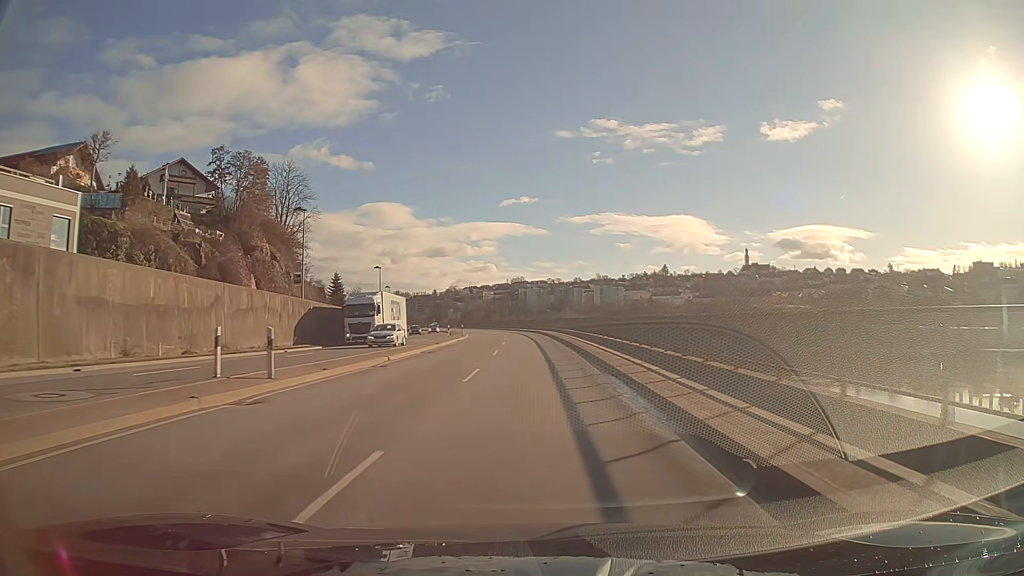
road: primary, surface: asphalt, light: Day
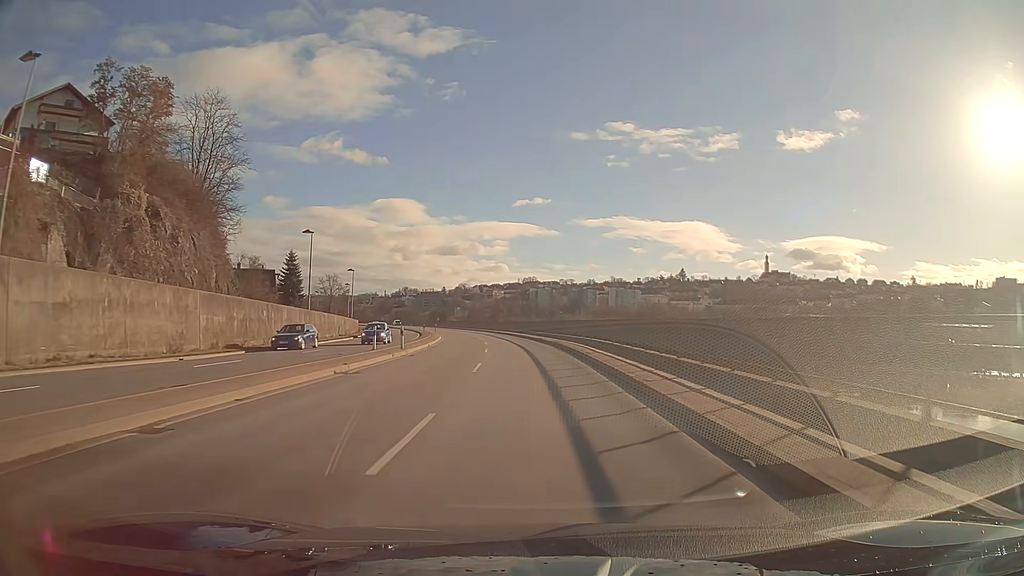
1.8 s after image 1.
(-0.3, +33.3) m; -1°
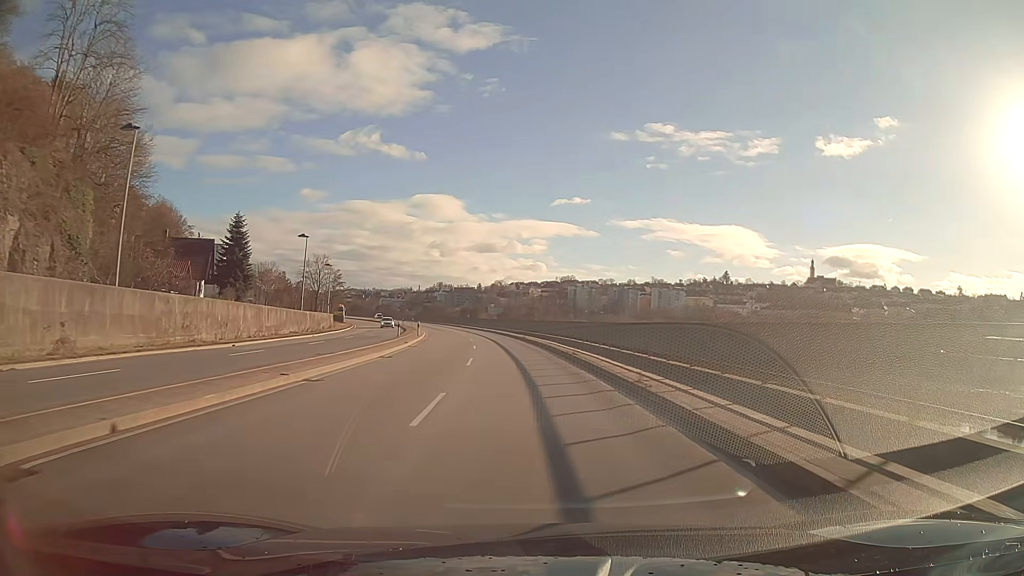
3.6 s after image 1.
(-0.8, +33.3) m; -3°
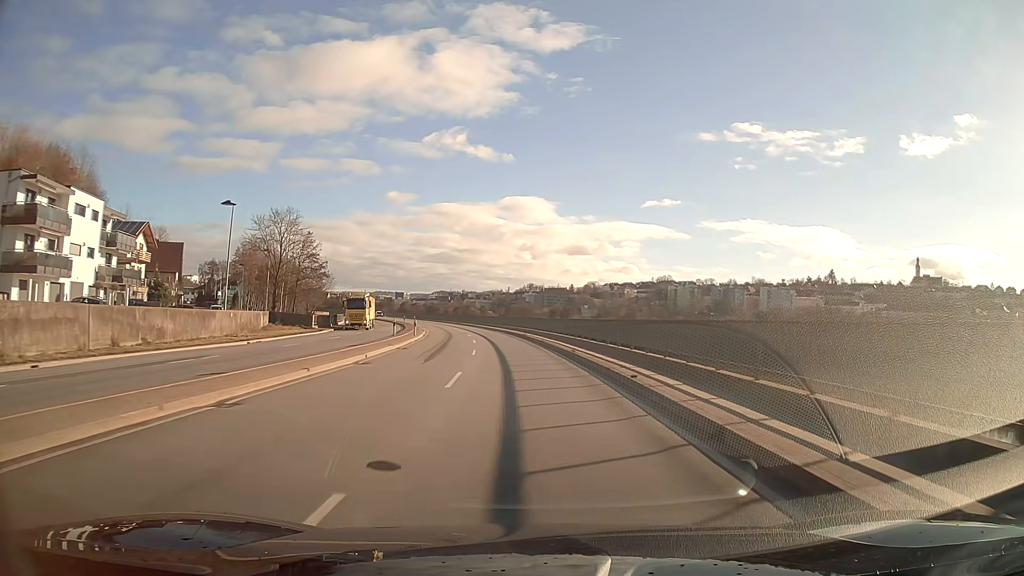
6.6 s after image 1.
(-3.8, +55.6) m; -8°
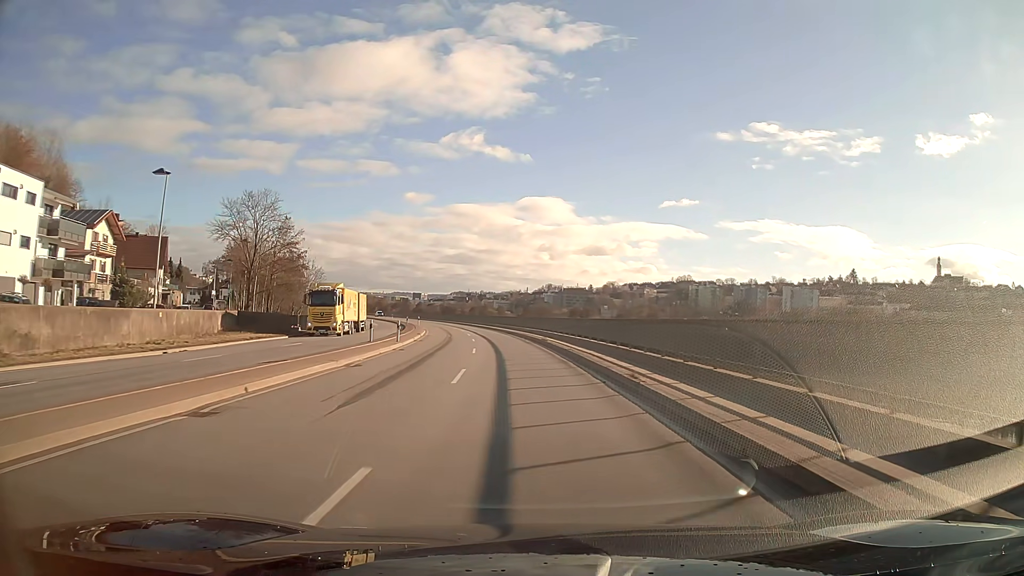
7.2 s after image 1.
(-0.2, +11.1) m; -2°
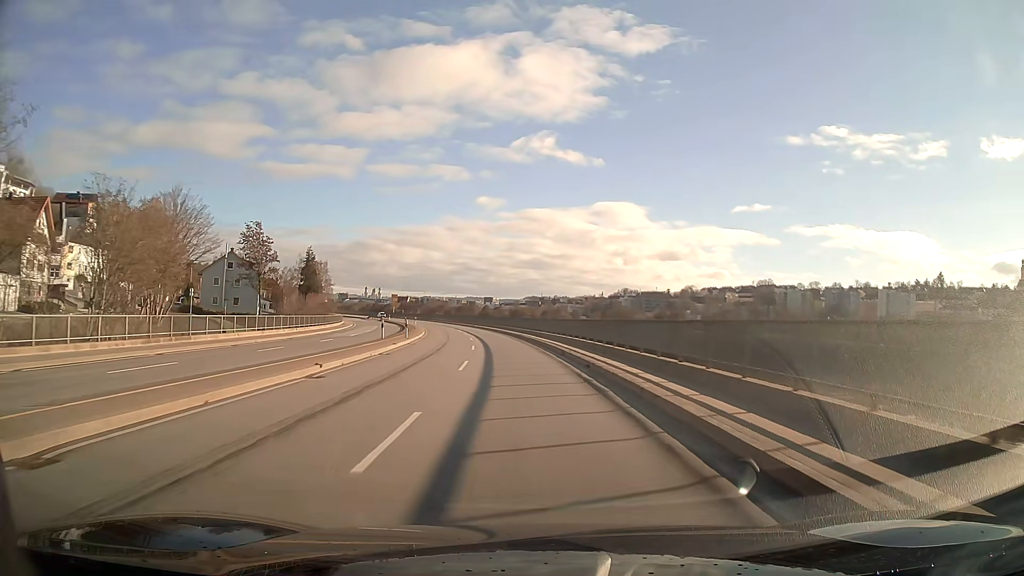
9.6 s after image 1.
(-2.4, +44.4) m; -6°
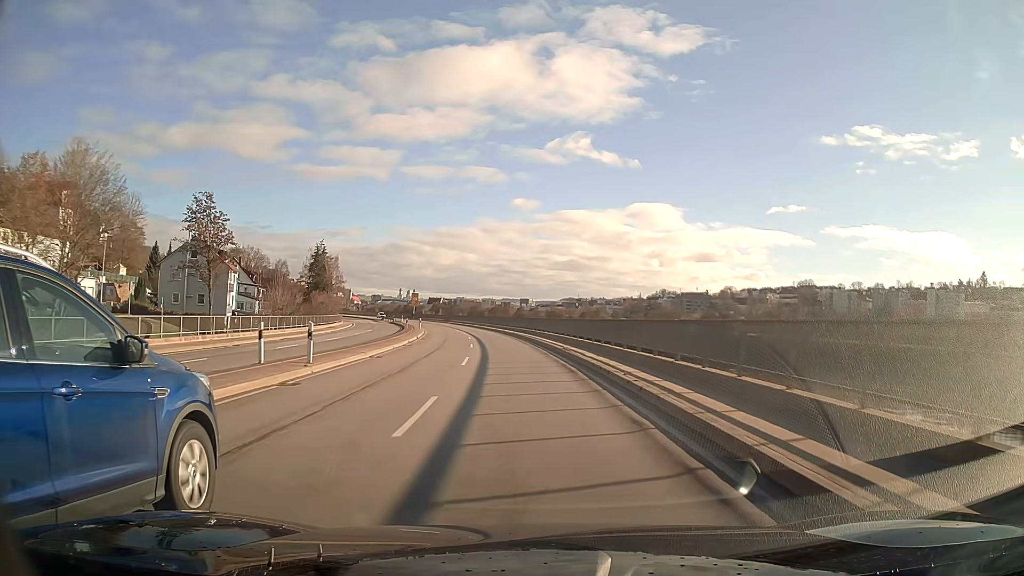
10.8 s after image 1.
(-0.6, +22.2) m; -3°
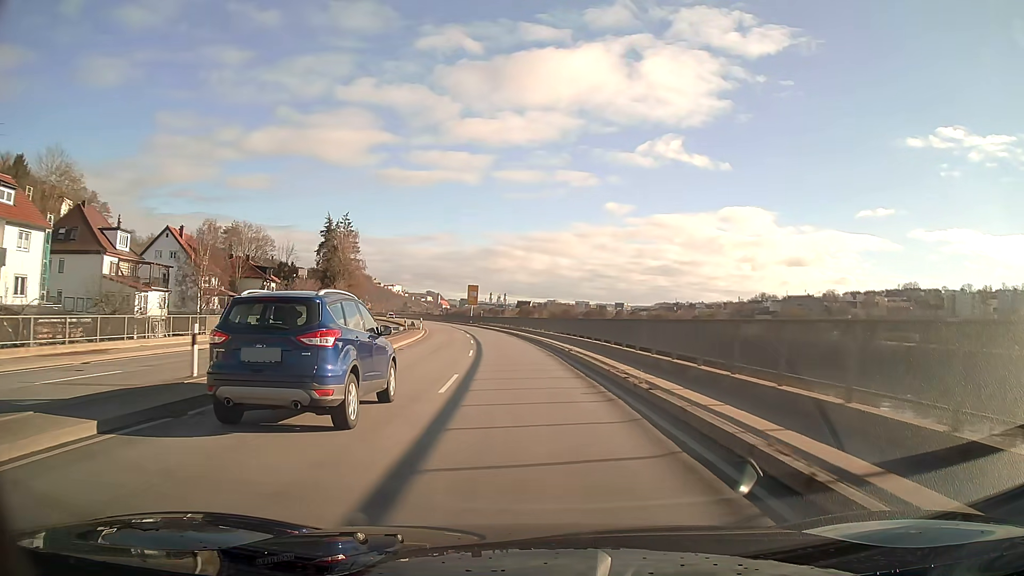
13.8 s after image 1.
(-3.9, +55.5) m; -8°
